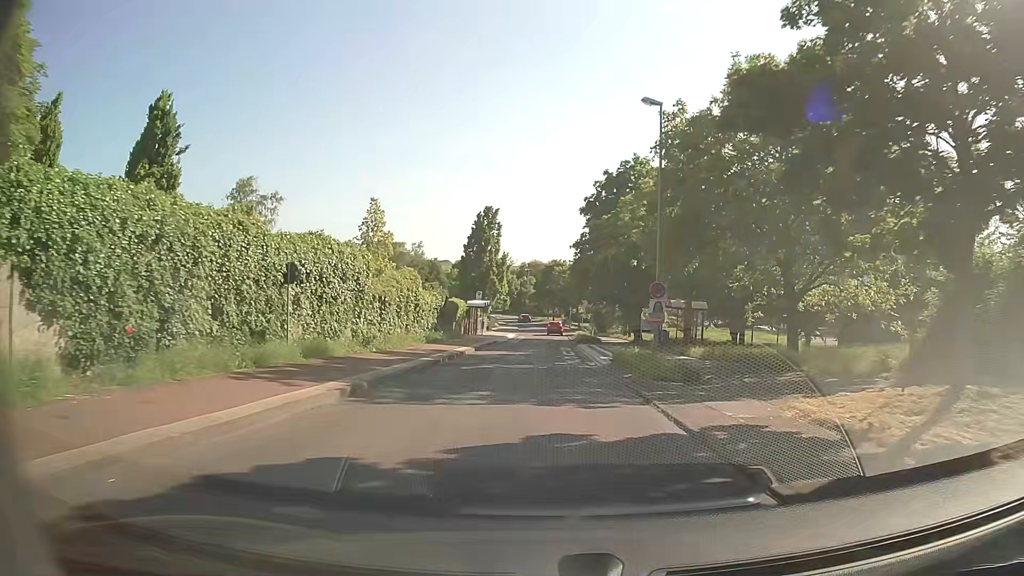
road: tertiary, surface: asphalt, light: Day
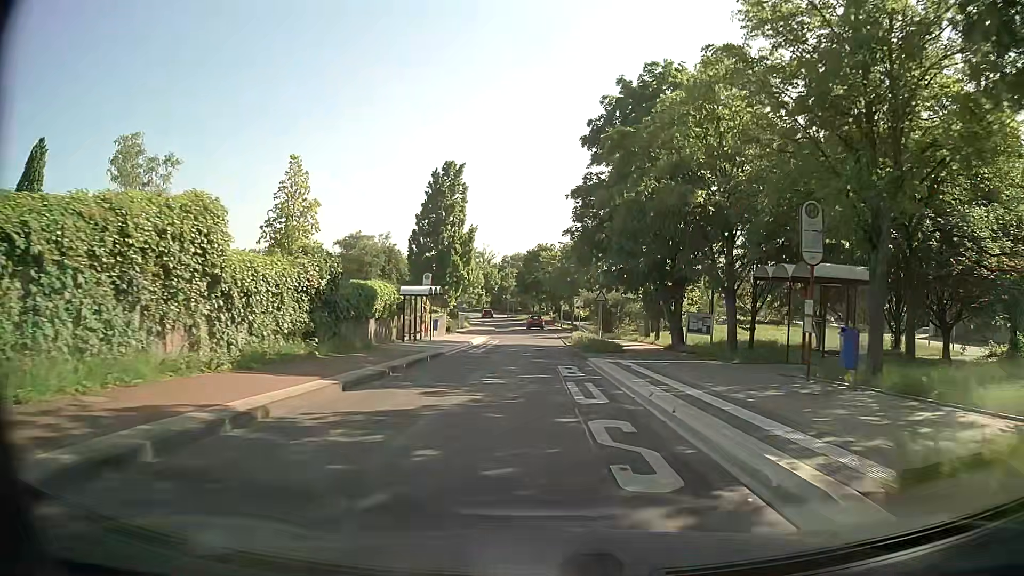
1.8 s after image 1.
(0.0, +21.0) m; 0°
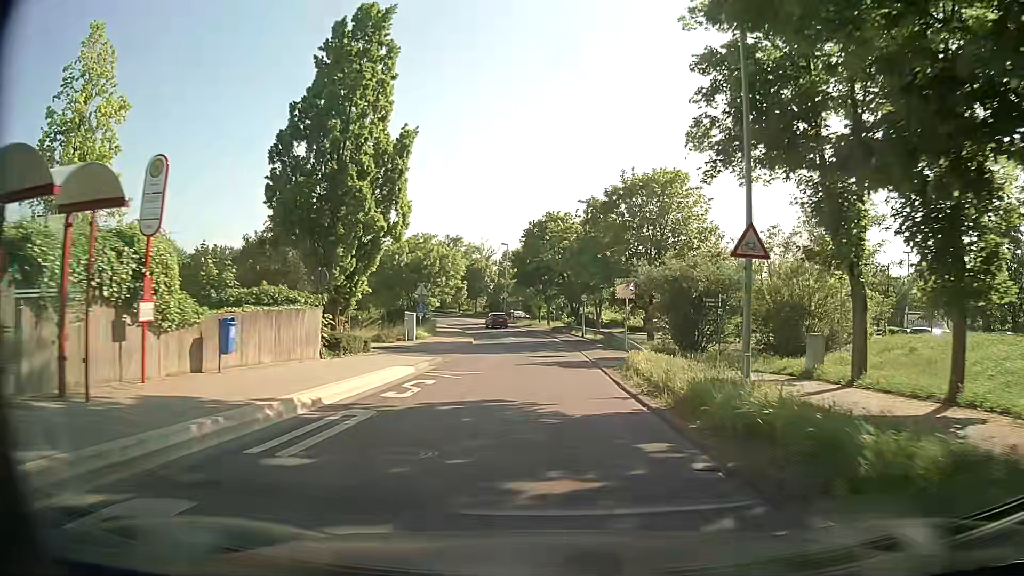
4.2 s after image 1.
(0.0, +29.8) m; 0°
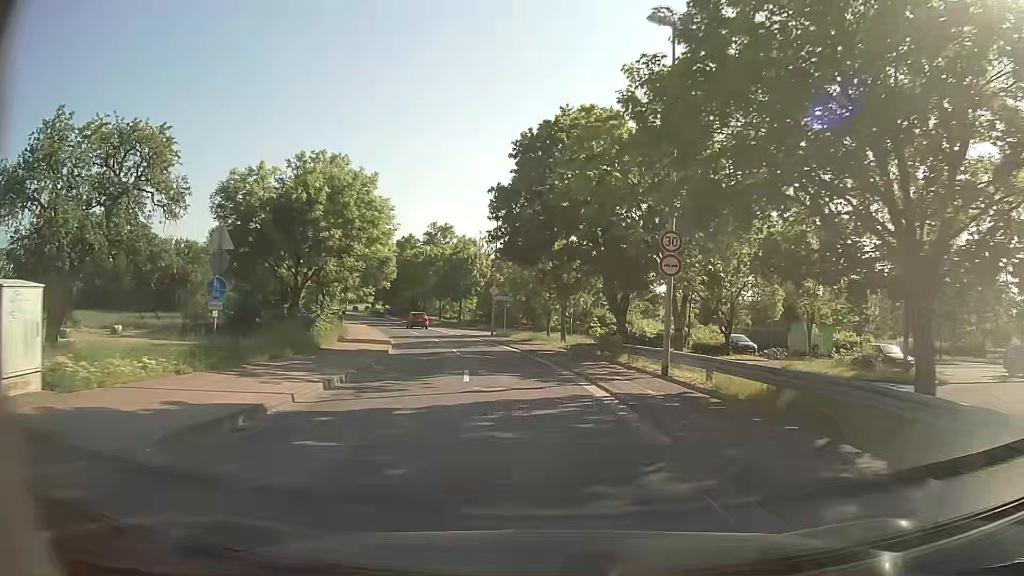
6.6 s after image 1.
(0.0, +31.3) m; -1°
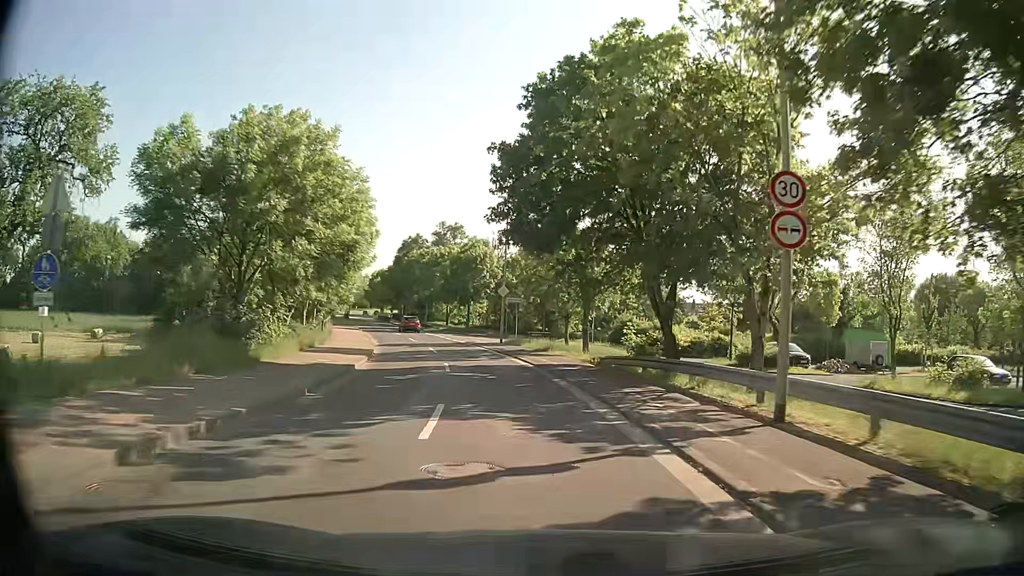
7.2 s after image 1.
(-0.1, +7.4) m; -1°
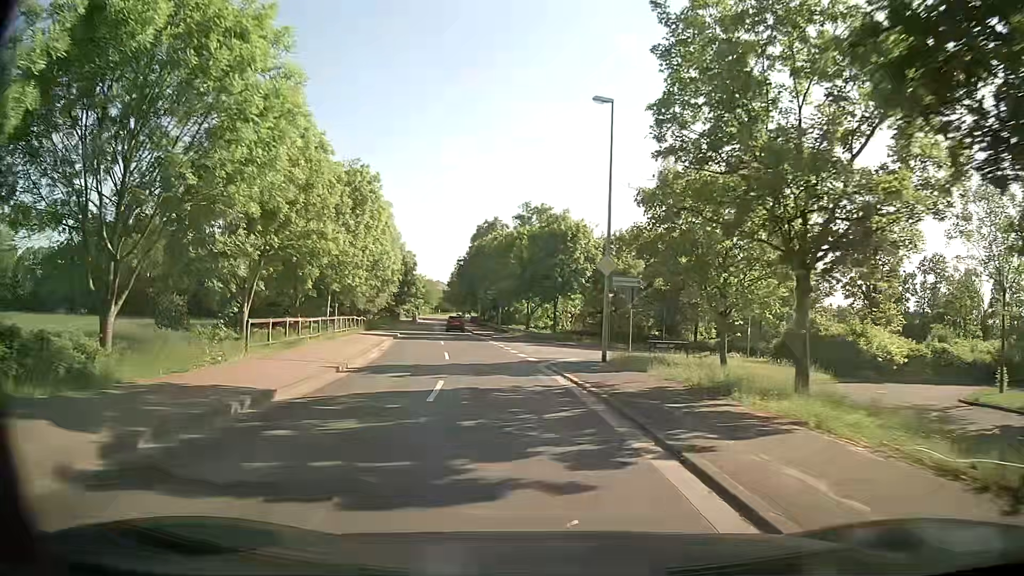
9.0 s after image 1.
(-1.3, +20.4) m; -9°
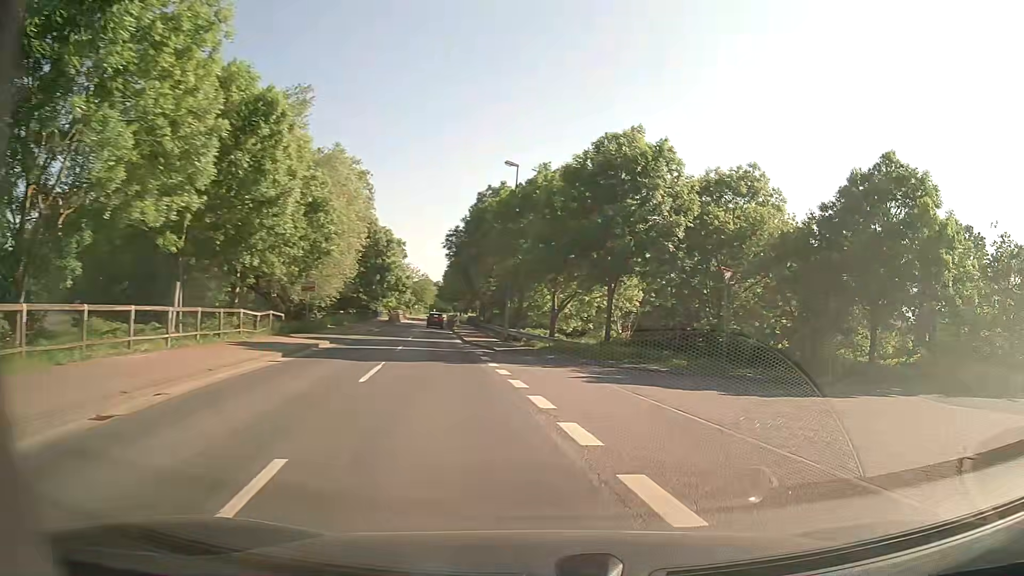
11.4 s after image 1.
(-1.5, +22.2) m; 0°
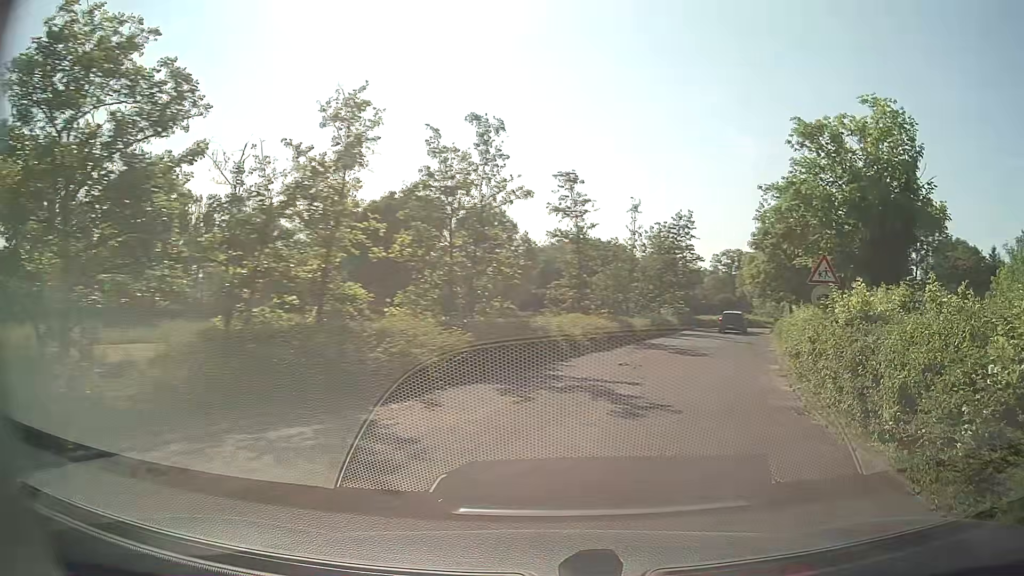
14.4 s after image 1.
(+11.9, +15.1) m; +79°
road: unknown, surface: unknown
